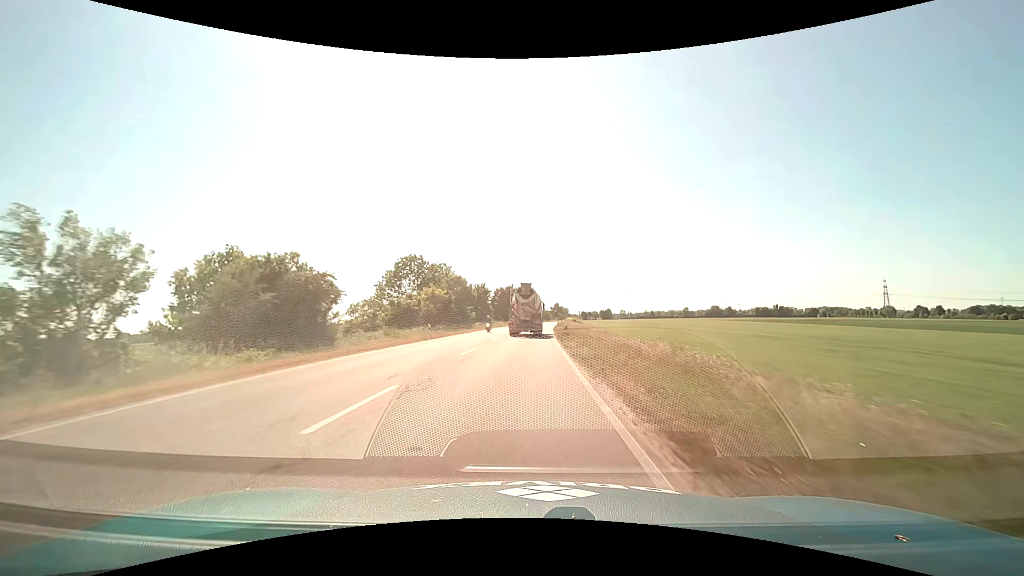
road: primary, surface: asphalt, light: Day
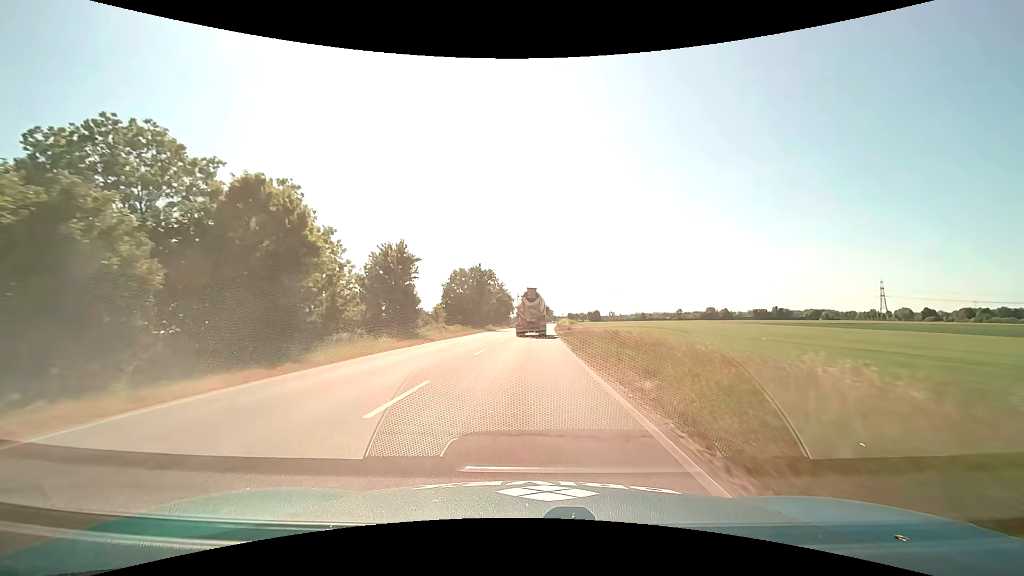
(+0.7, +47.3) m; +2°
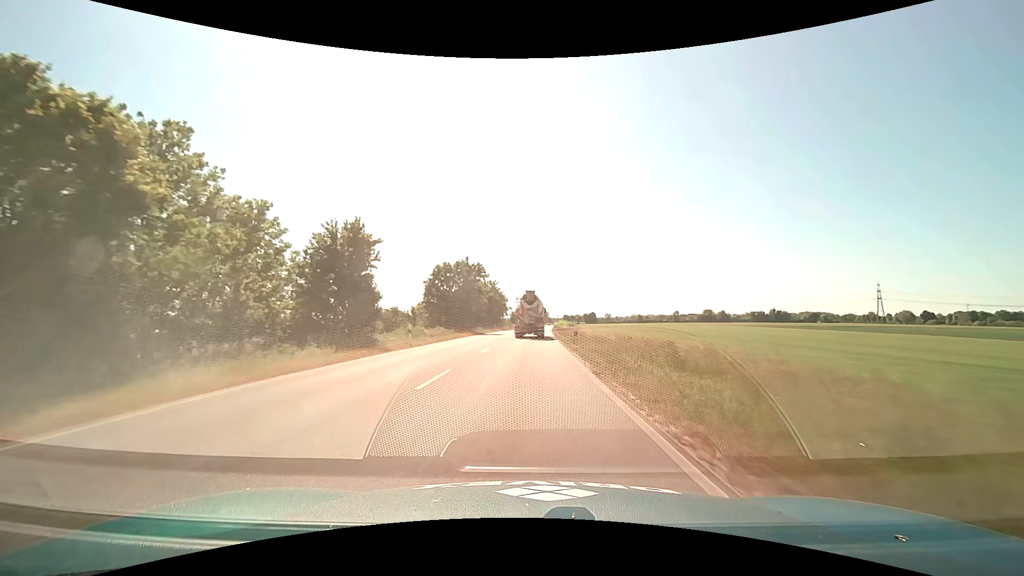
(+0.1, +9.2) m; +1°
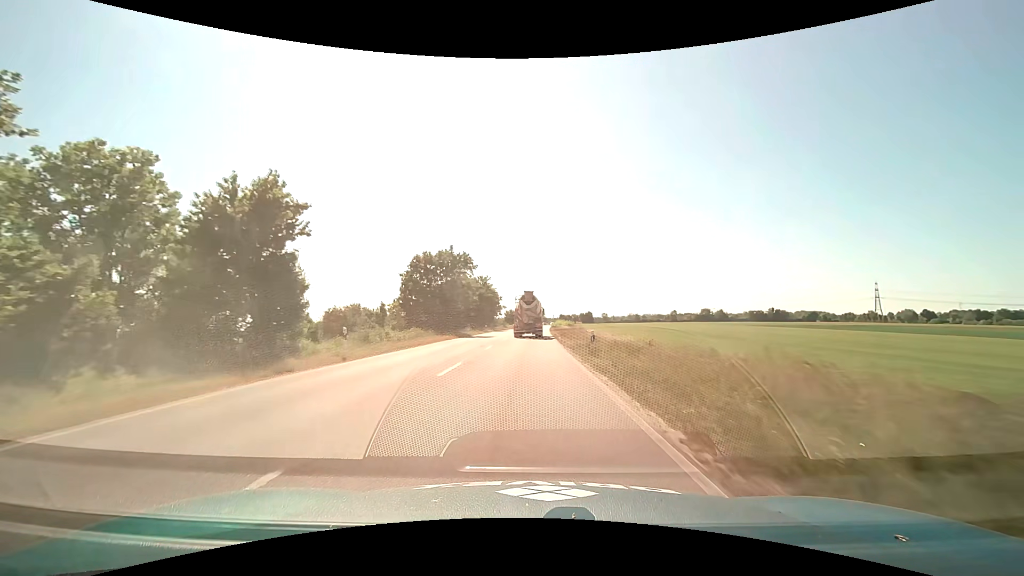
(0.0, +9.4) m; +1°
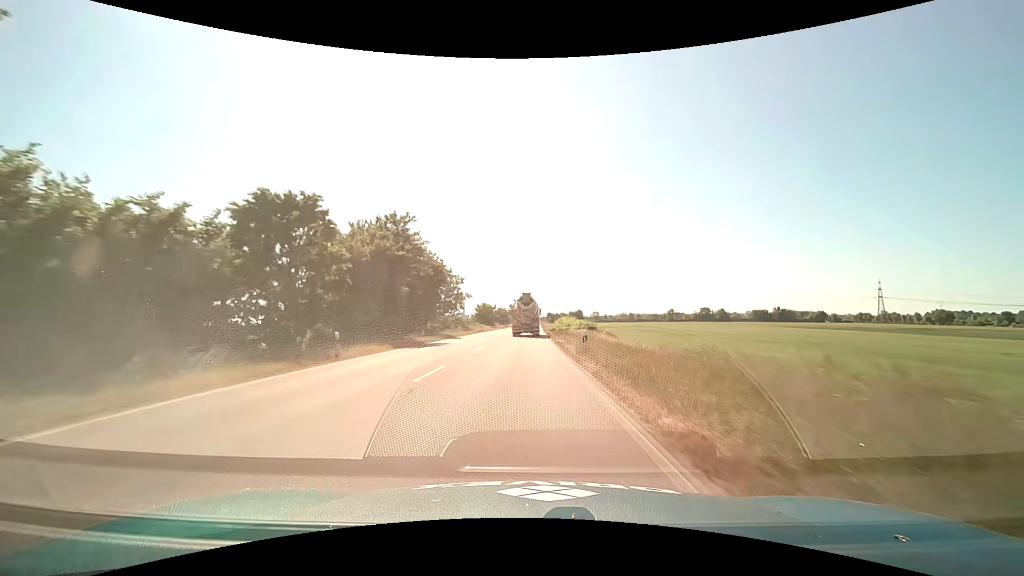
(+0.7, +50.1) m; +2°
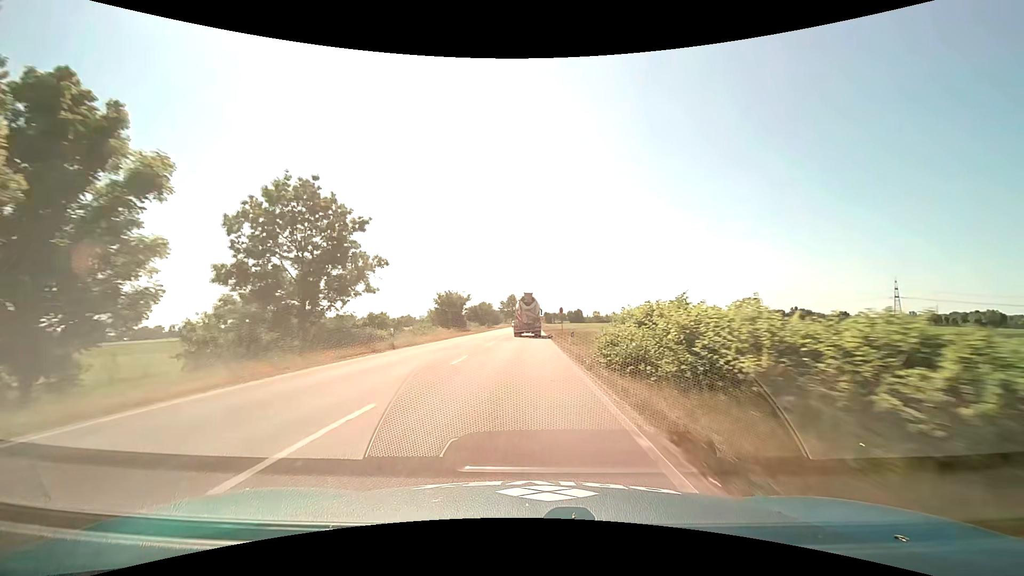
(+0.2, +43.7) m; 0°
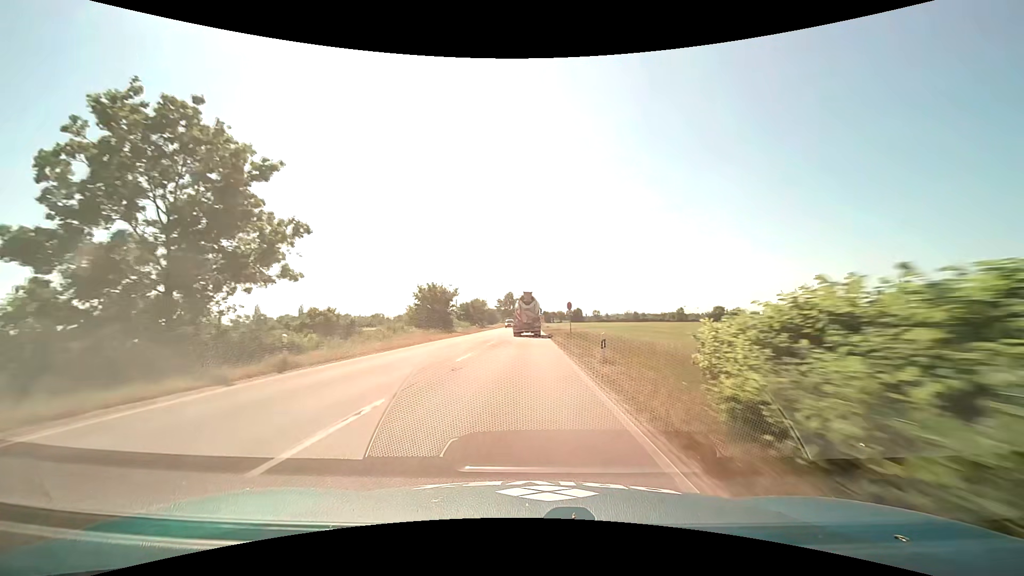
(0.0, +11.4) m; 0°
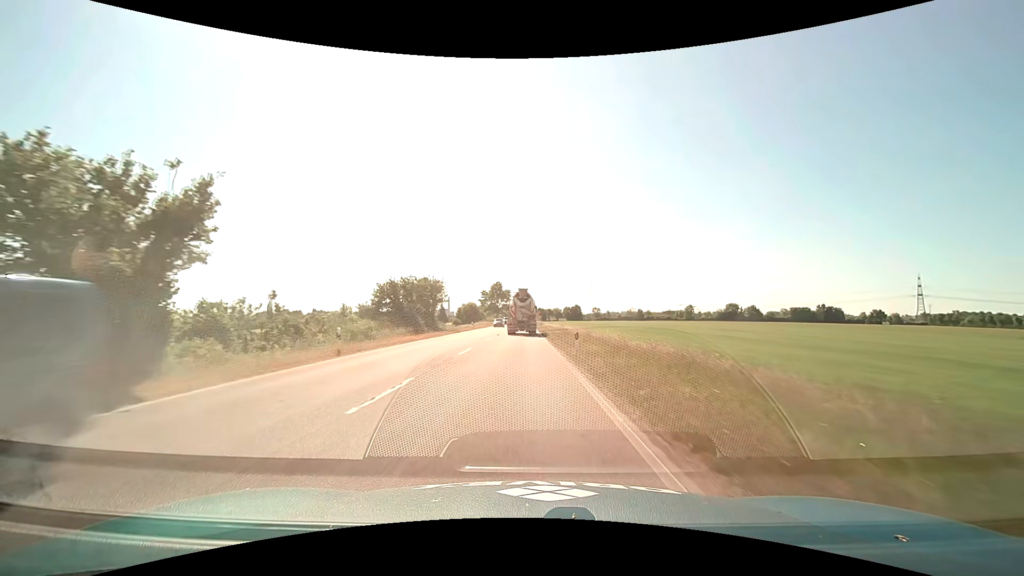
(+0.5, +45.8) m; +1°
(0, +10) (0, +20) (0, +30) (0, +40) (0, +50) (-1, +60) (-1, +70) (-1, +80) (-1, +90) (-1, +100) m
